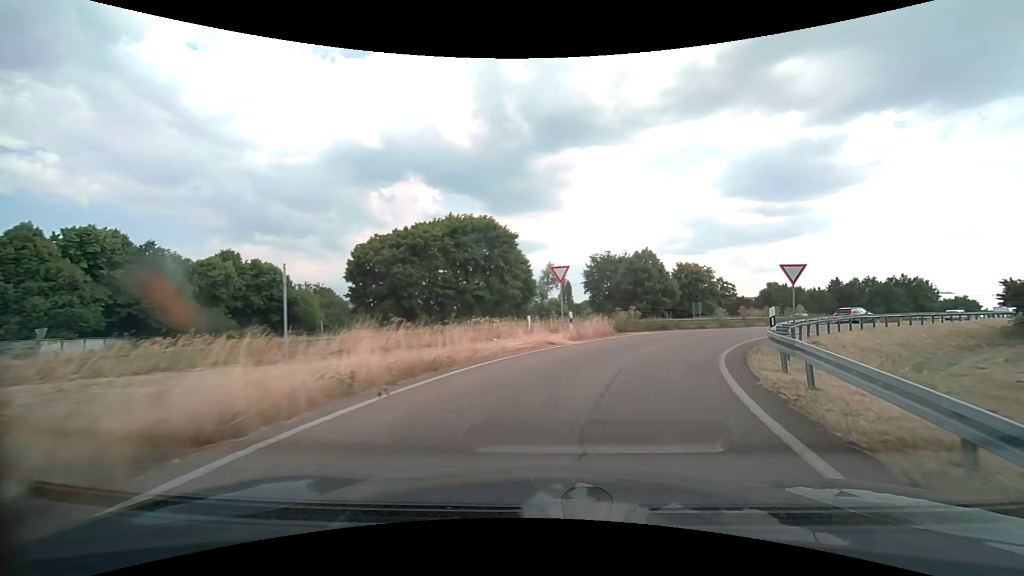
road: trunk_link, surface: asphalt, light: Day
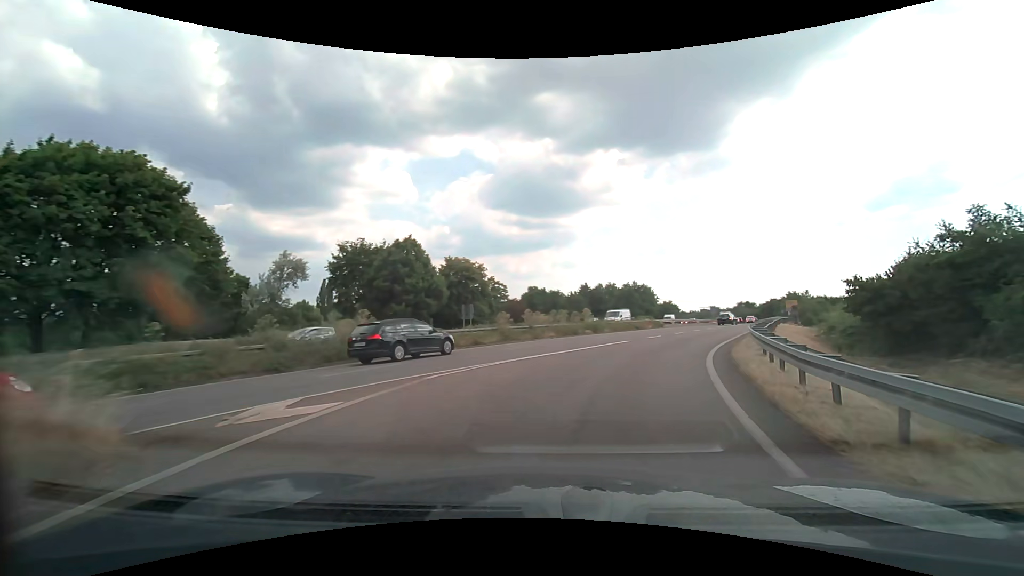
(+4.1, +17.9) m; +26°
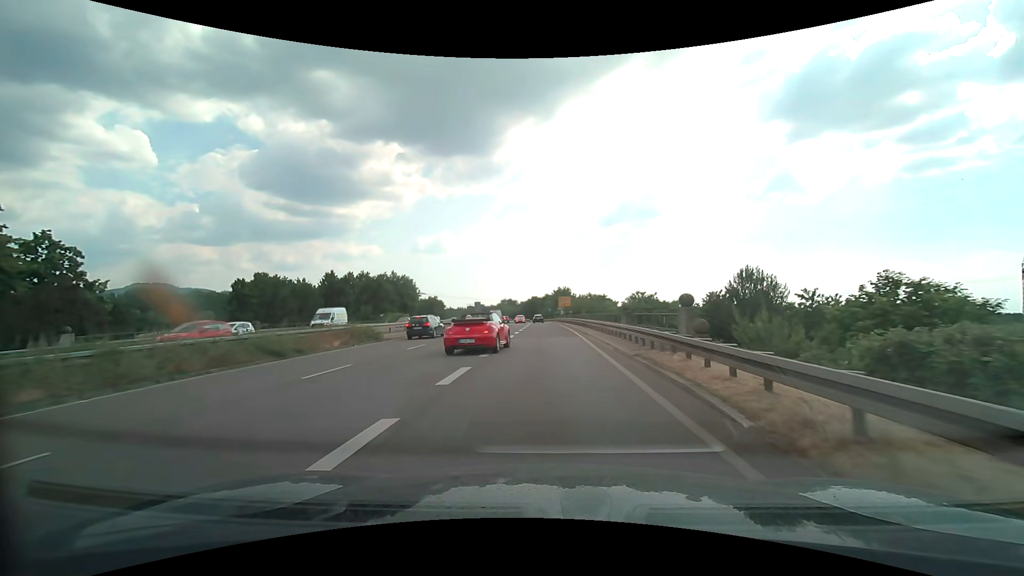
(+10.0, +32.4) m; +25°
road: trunk
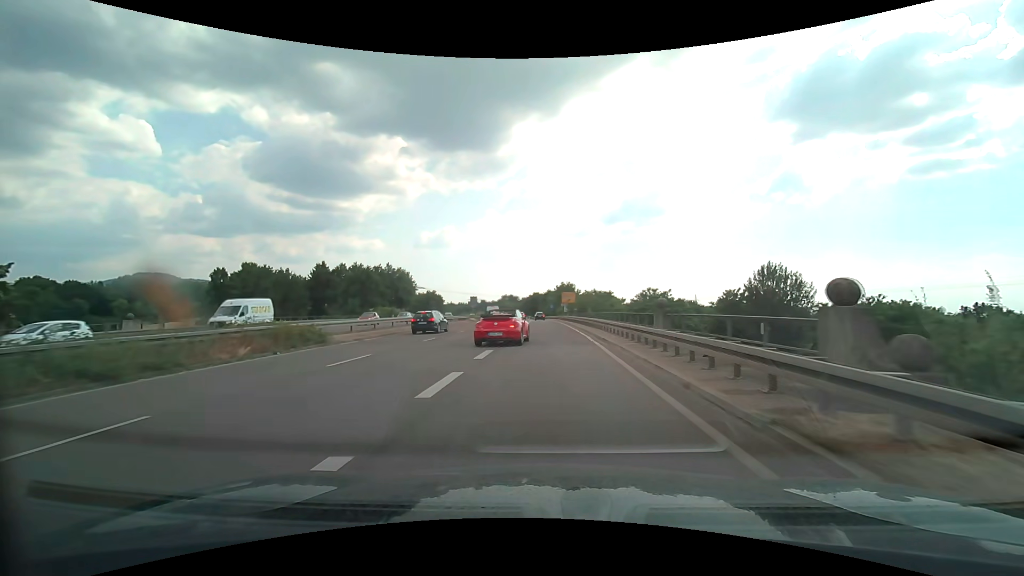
(0.0, +7.8) m; 0°
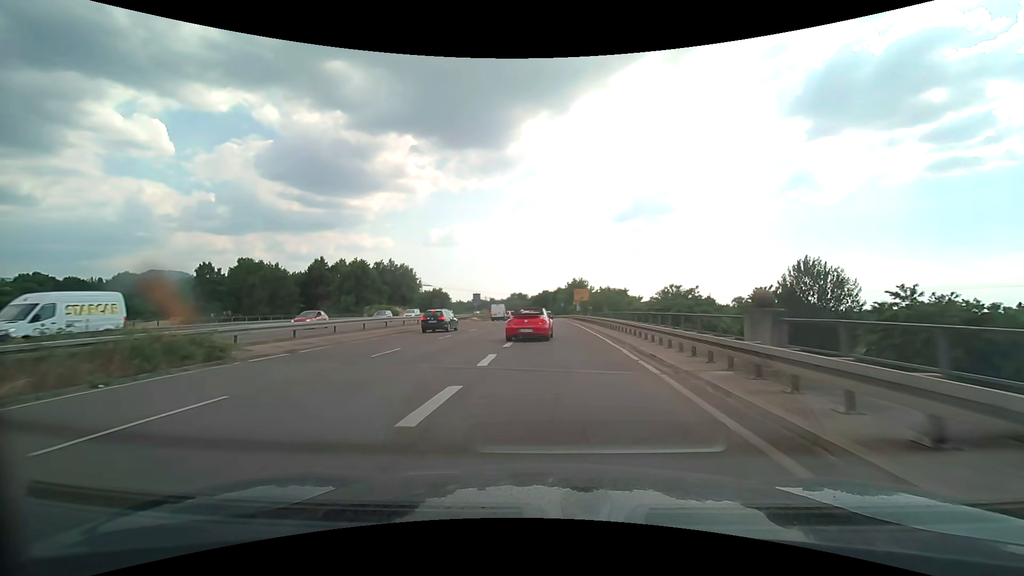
(0.0, +7.9) m; -1°
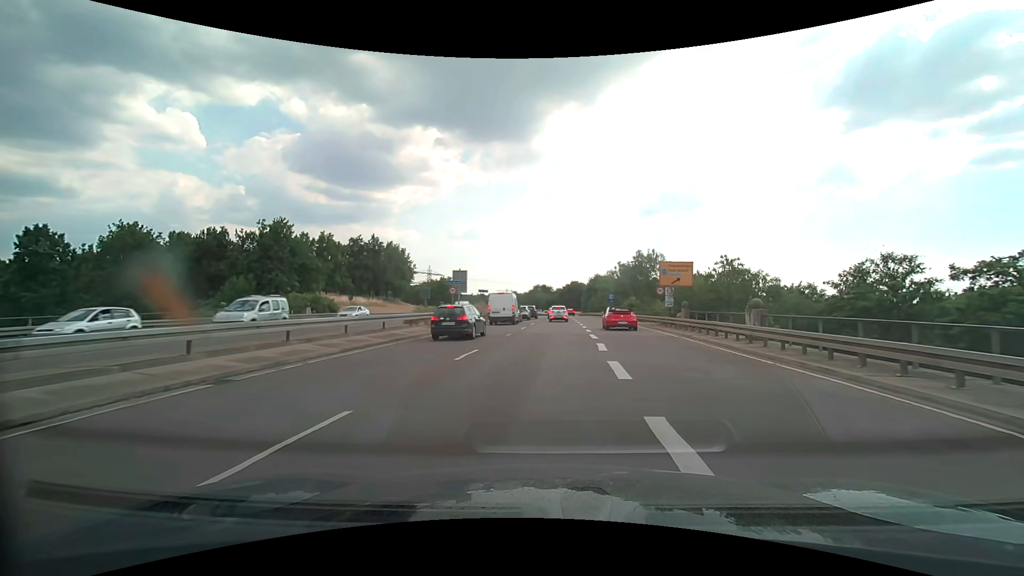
(-1.9, +38.5) m; -3°
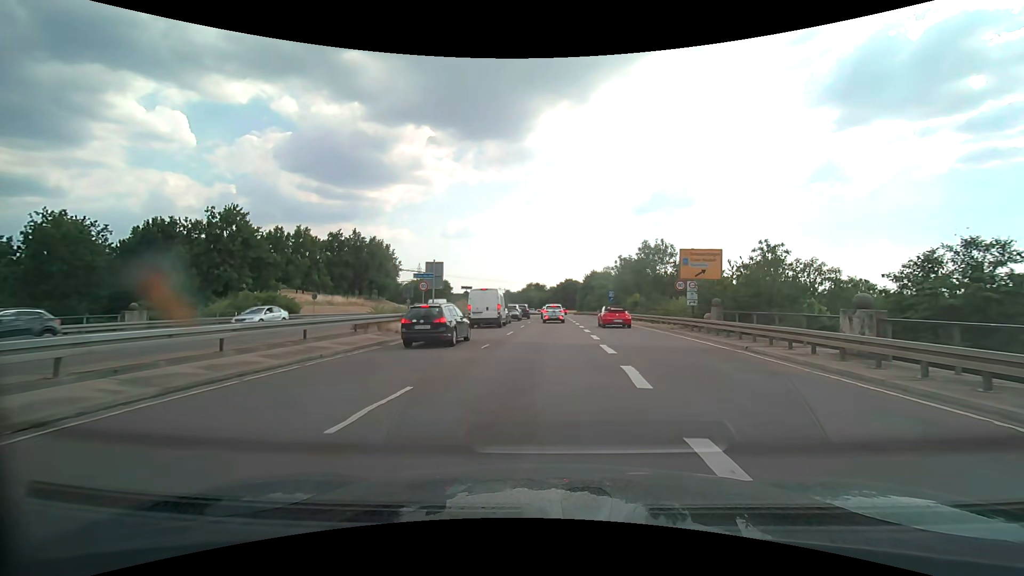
(+0.1, +6.9) m; +1°
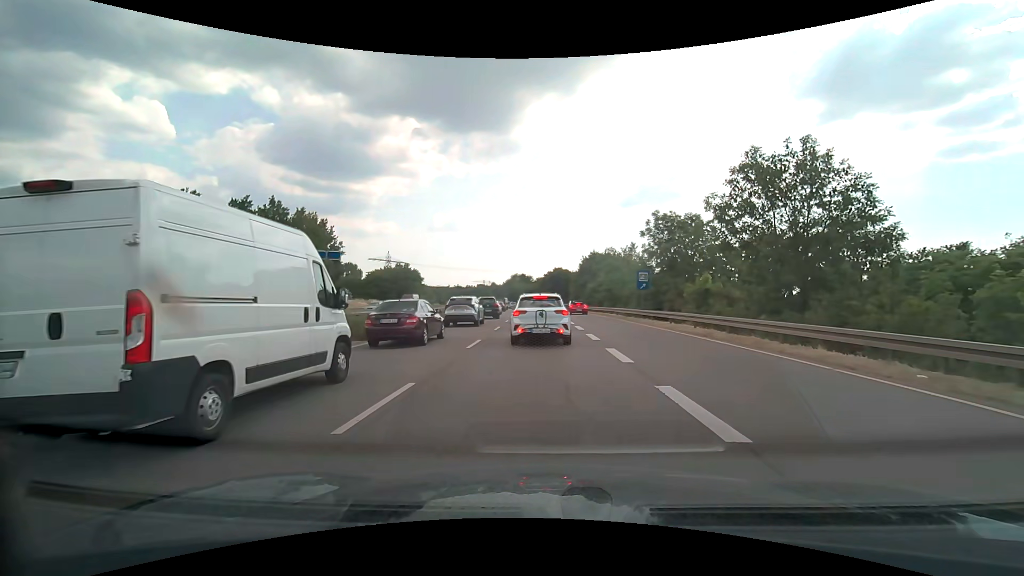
(+0.5, +26.6) m; +1°
(0, +10) (0, +20) (0, +30) (0, +40) (-1, +50) (-1, +60) (-1, +70) (-2, +80) (-2, +90) (-3, +100) m
